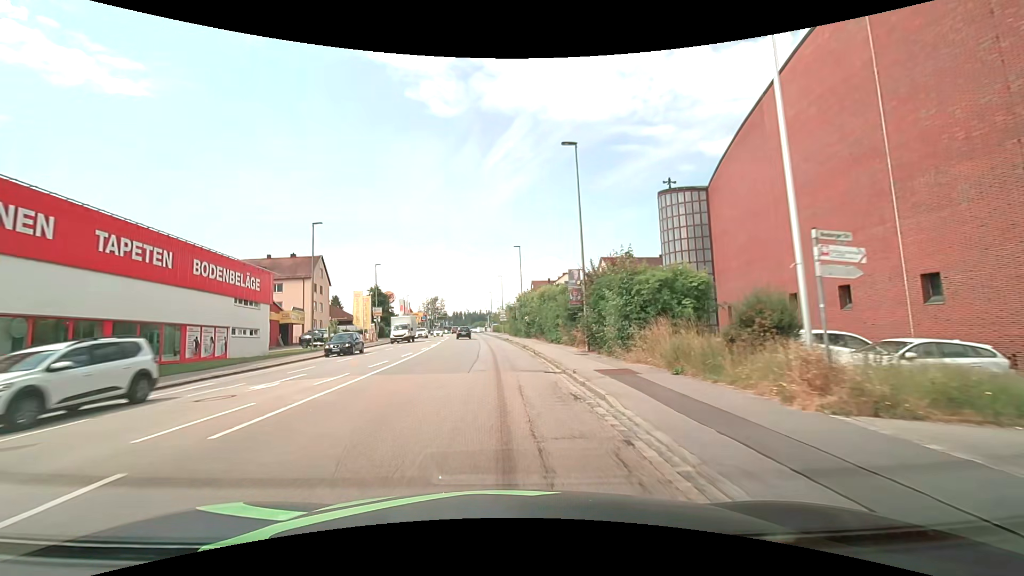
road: tertiary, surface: asphalt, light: Day
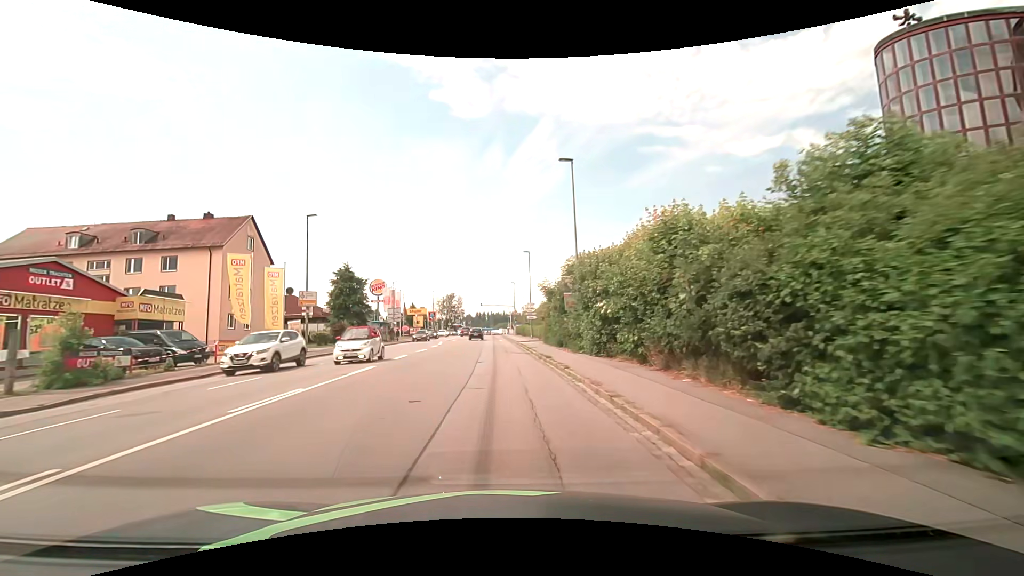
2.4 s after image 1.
(-0.8, +30.1) m; -3°
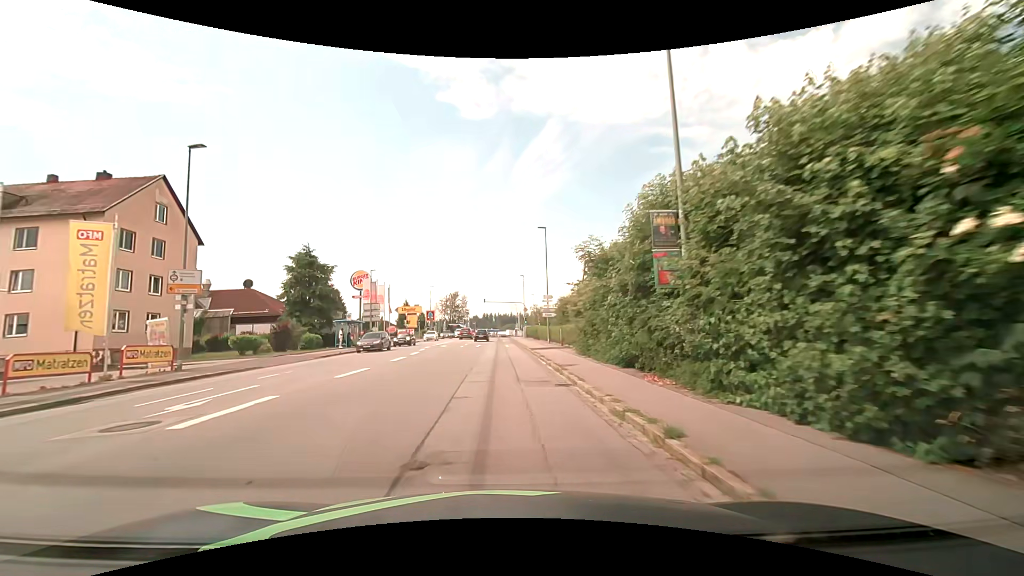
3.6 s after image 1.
(-0.2, +15.0) m; -1°
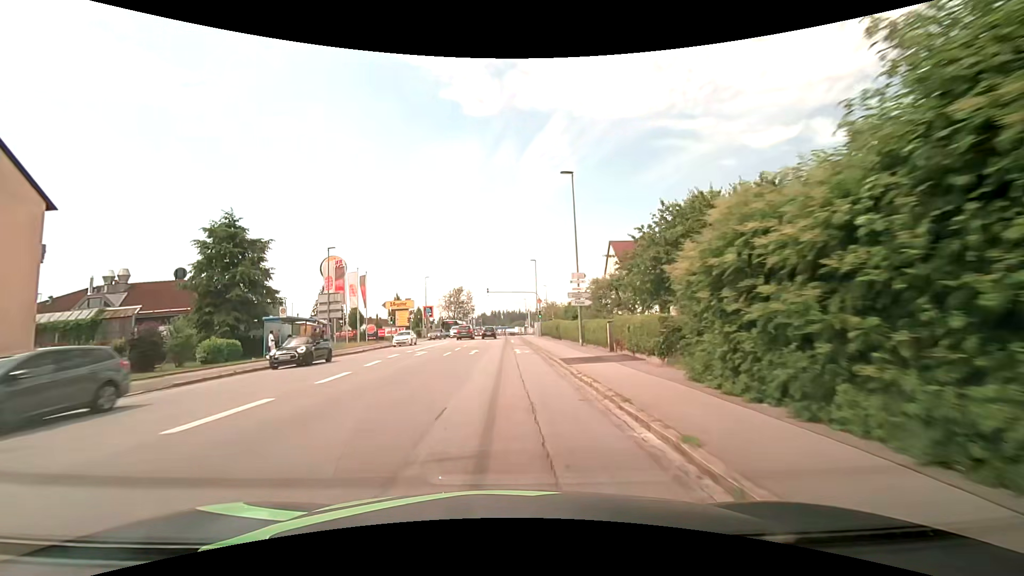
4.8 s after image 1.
(-0.1, +14.9) m; -1°
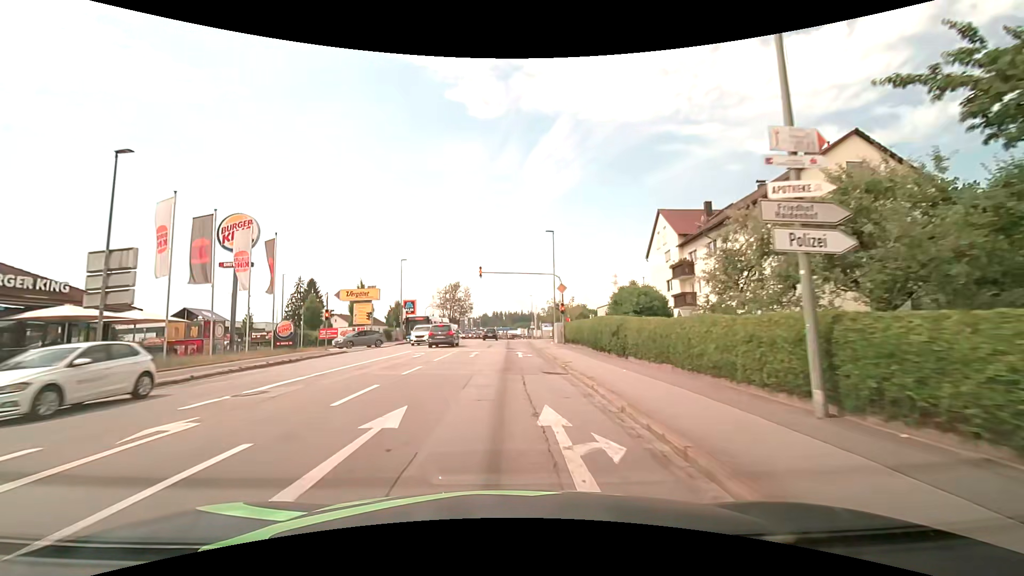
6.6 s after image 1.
(0.0, +21.6) m; 0°
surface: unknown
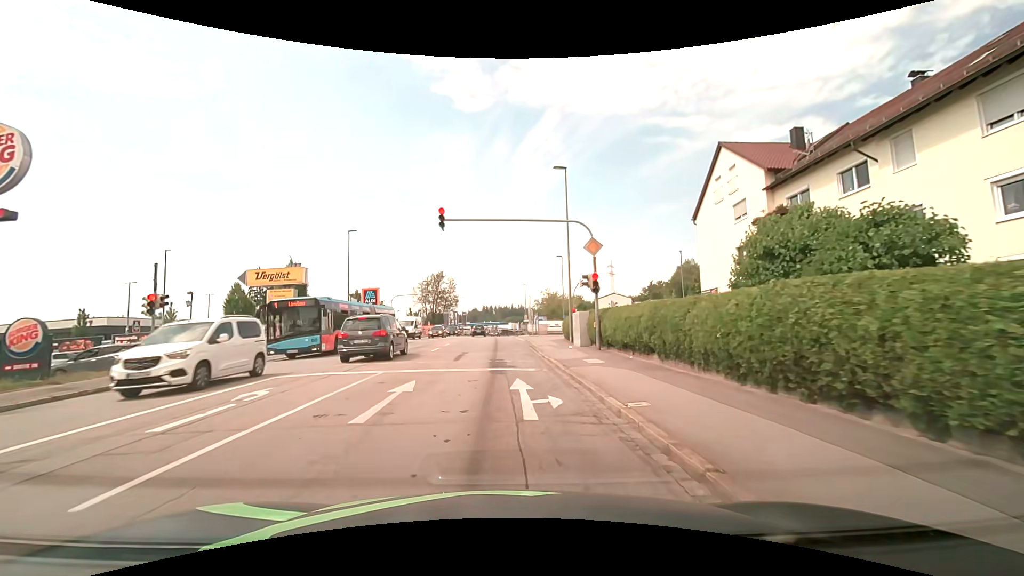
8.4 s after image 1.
(+0.2, +16.6) m; +1°
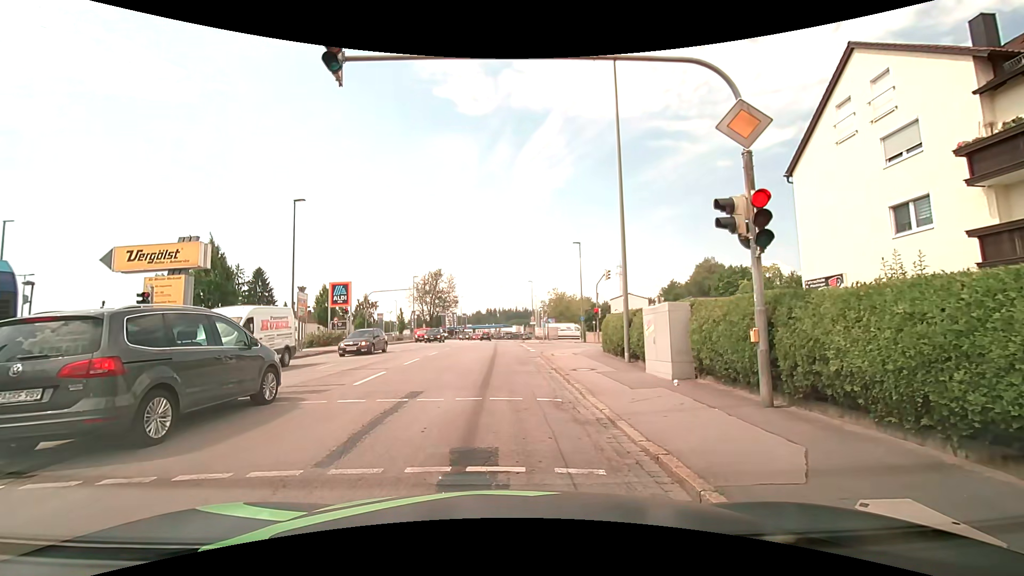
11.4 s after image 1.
(+0.1, +11.7) m; 0°
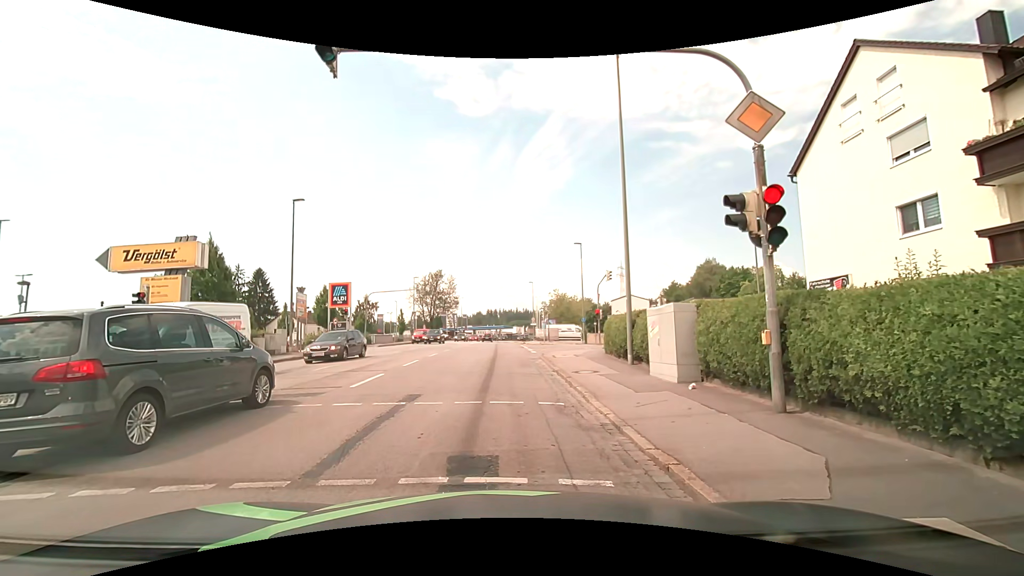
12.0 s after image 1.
(0.0, +0.3) m; 0°
(0, +10) (0, +20) (-1, +30) (-1, +40) (-1, +50) (-2, +60) (-2, +70) (-2, +80) (-2, +90) (-1, +100) m
